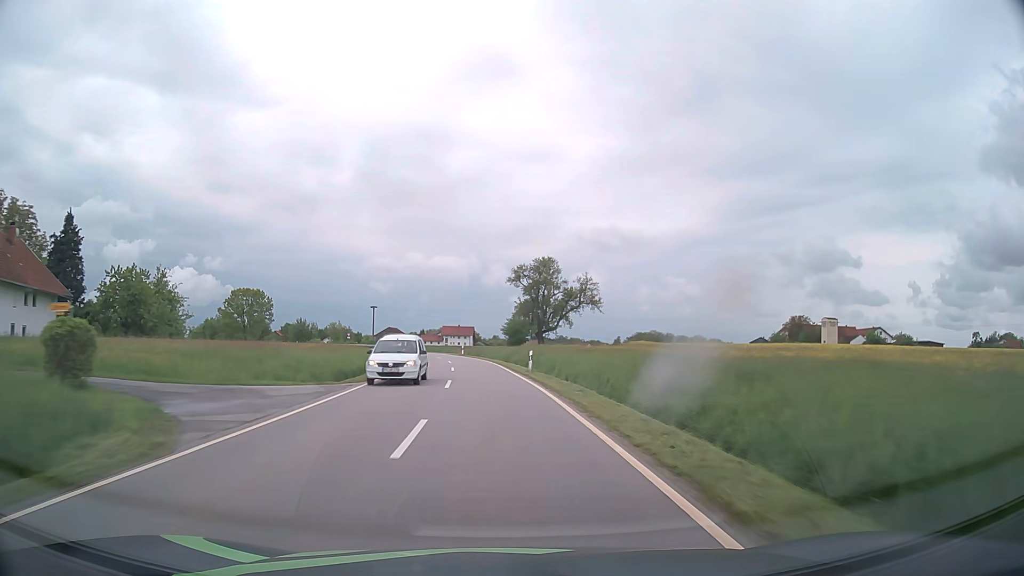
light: Day
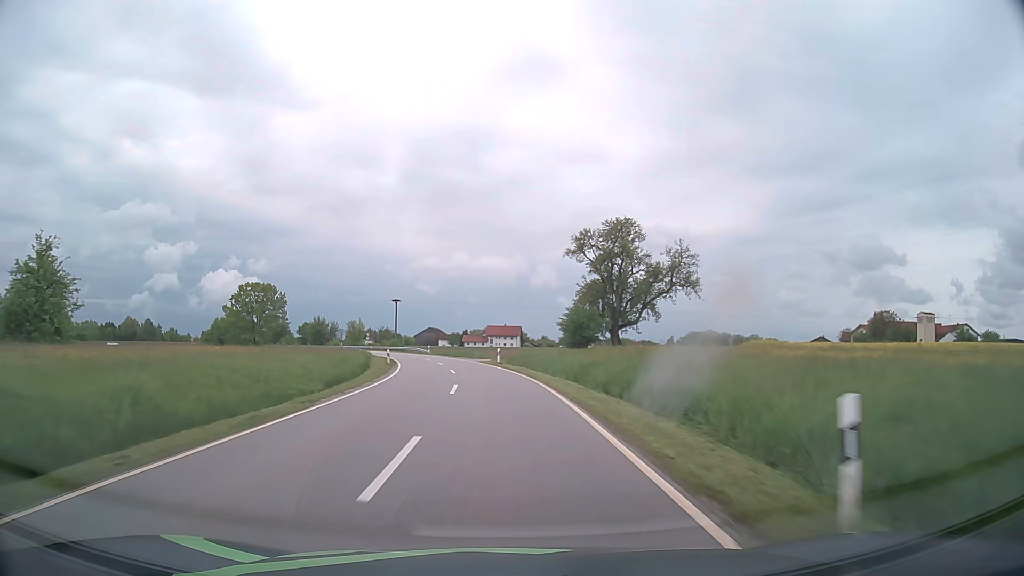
(-0.9, +26.6) m; -4°
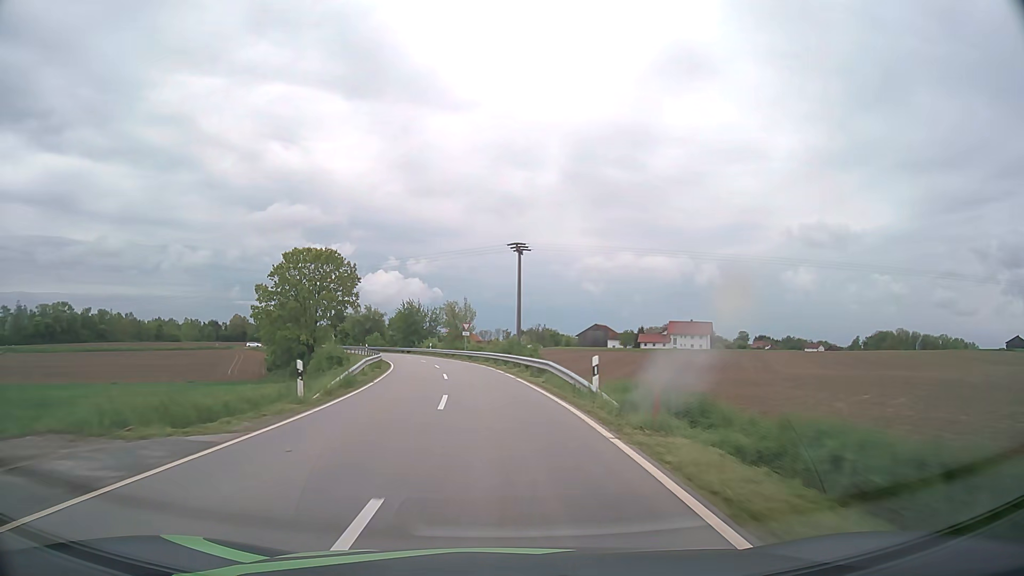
(-7.2, +64.5) m; -14°
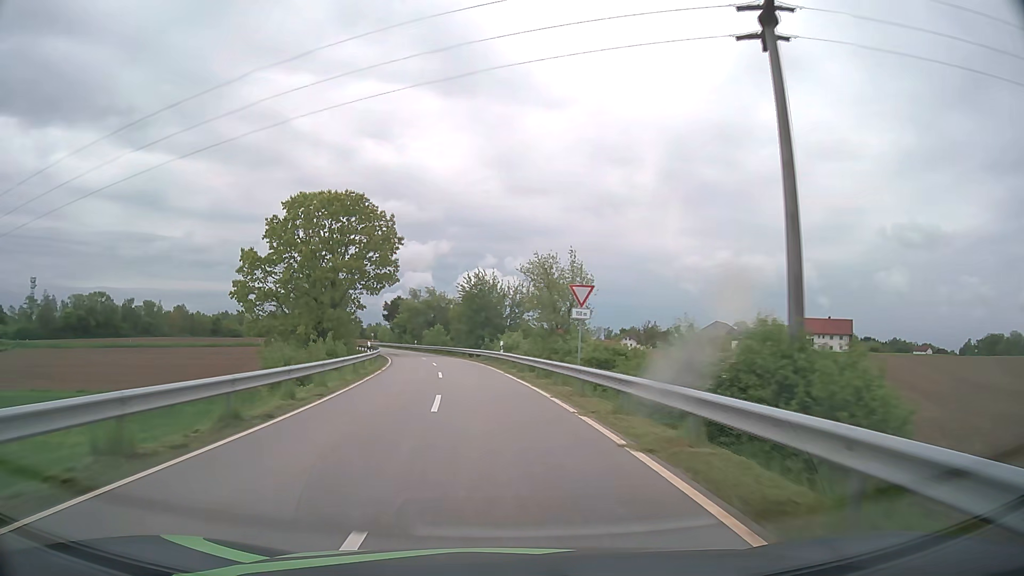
(-2.8, +37.6) m; -9°
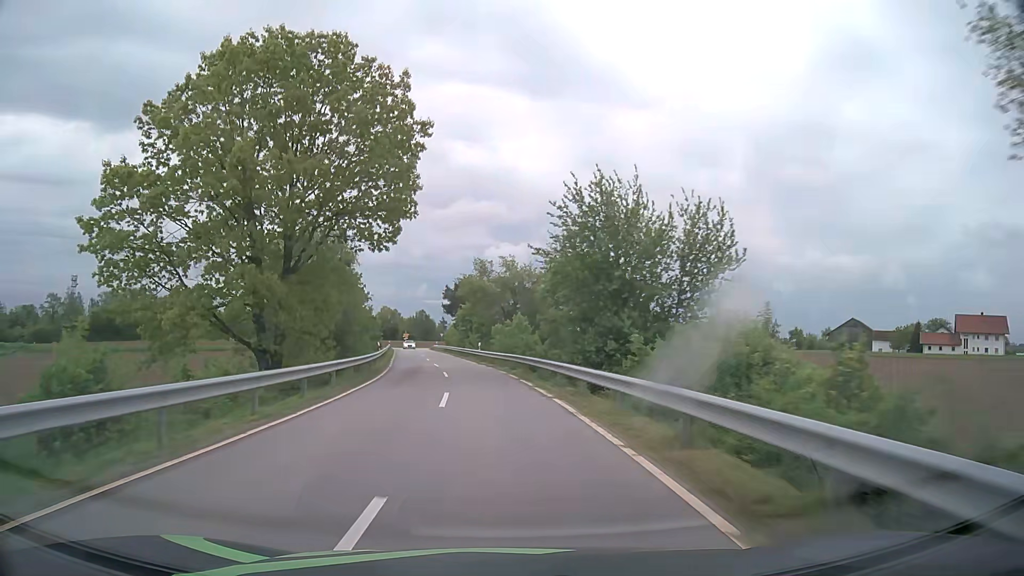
(-2.4, +35.4) m; -8°
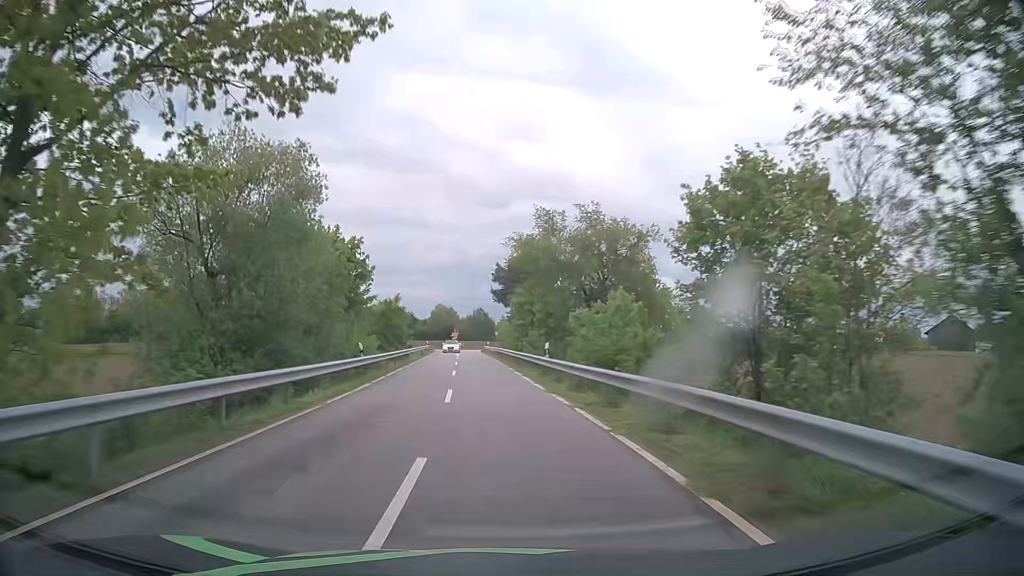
(-1.0, +22.4) m; -5°
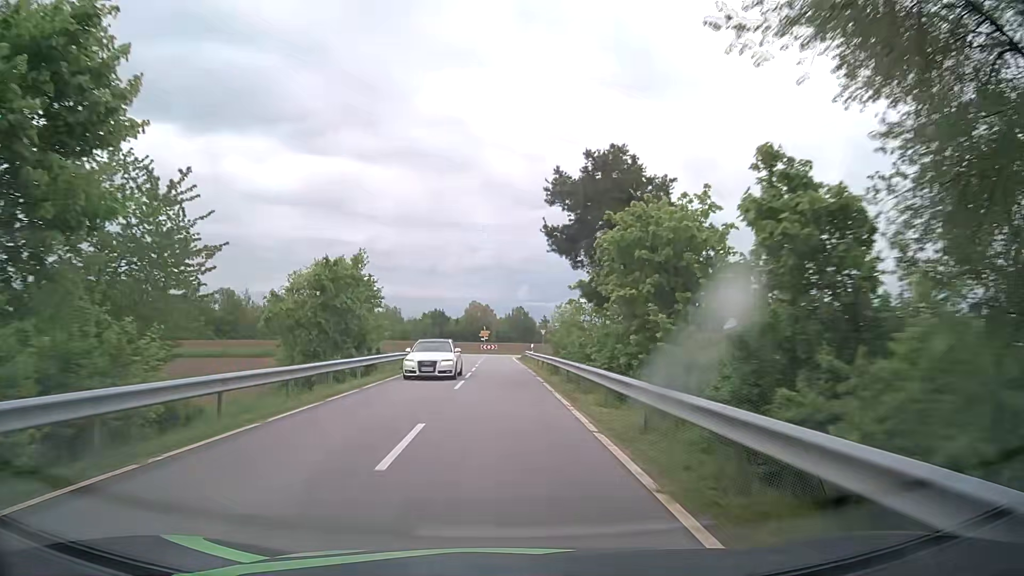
(-1.1, +31.6) m; -4°
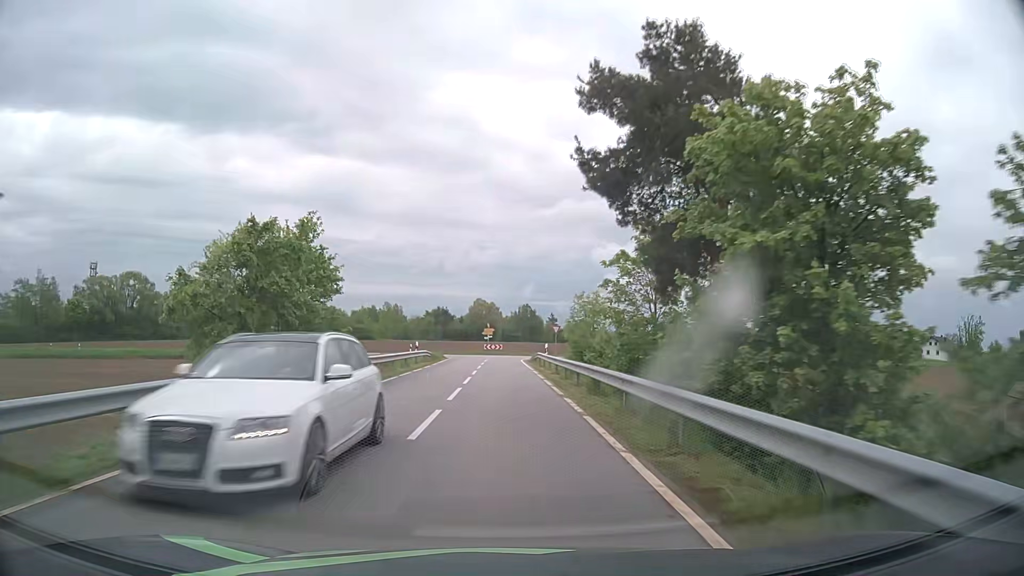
(0.0, +9.8) m; -1°
(0, +10) (0, +20) (0, +30) (0, +40) (0, +50) (+1, +60) (+7, +68) (+16, +71) (+26, +73) (+36, +74) m
